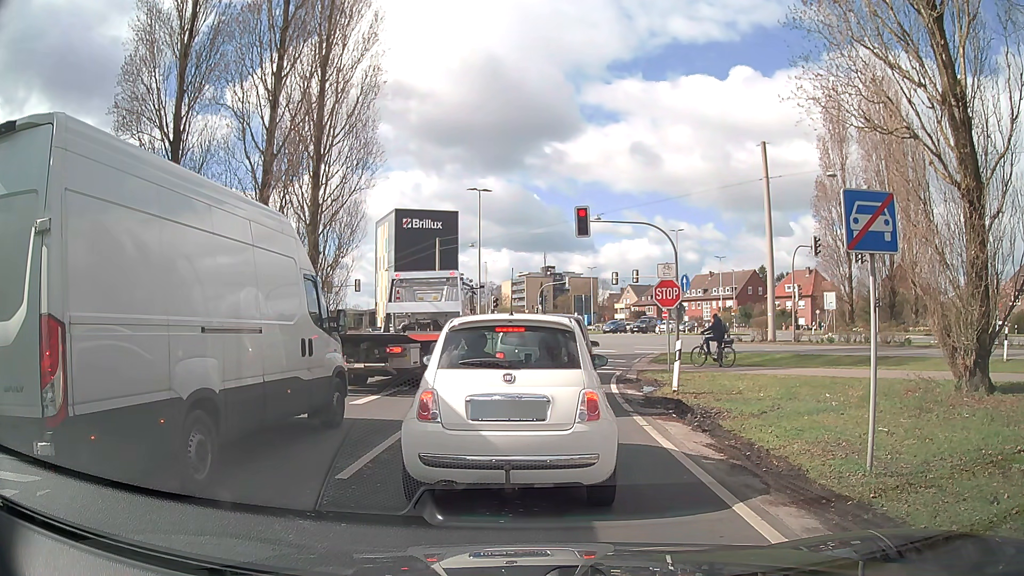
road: trunk_link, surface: asphalt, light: Day
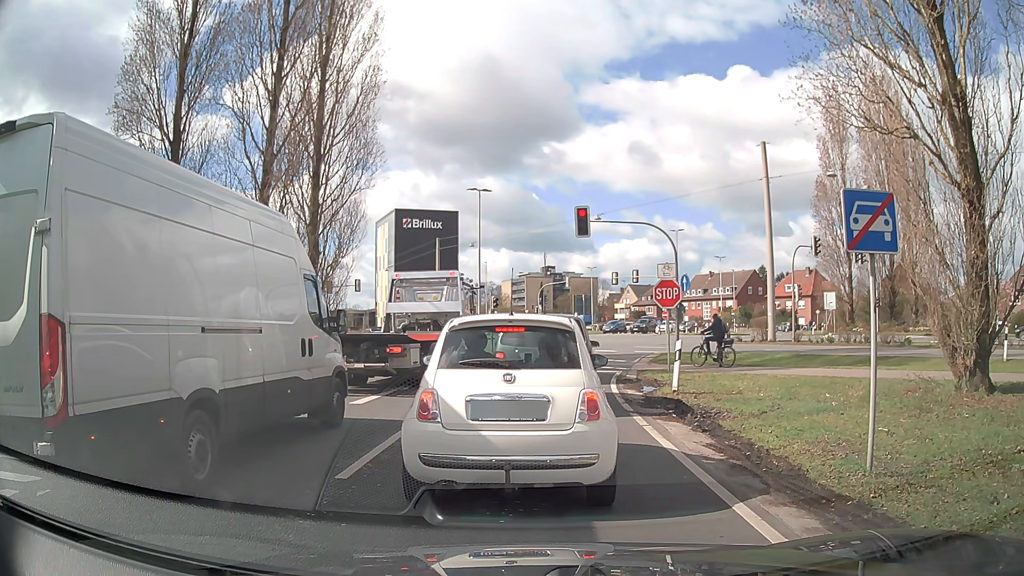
(0.0, 0.0) m; 0°
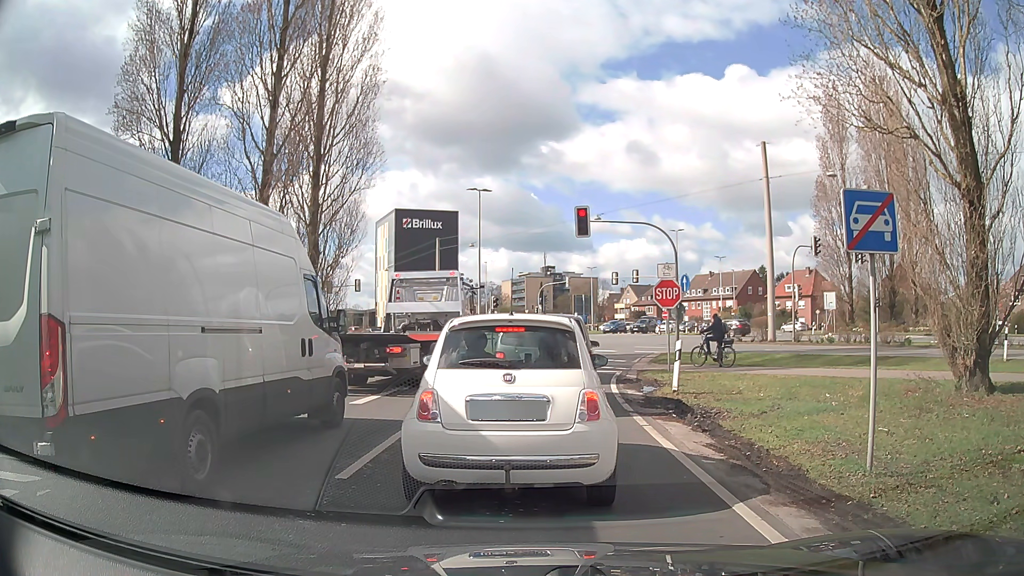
(0.0, 0.0) m; 0°
(0, +10) (+1, +20) (+3, +30) (+6, +39) (+12, +48) (+18, +55) (+24, +63) (+29, +72) (+33, +81) (+34, +91) m
